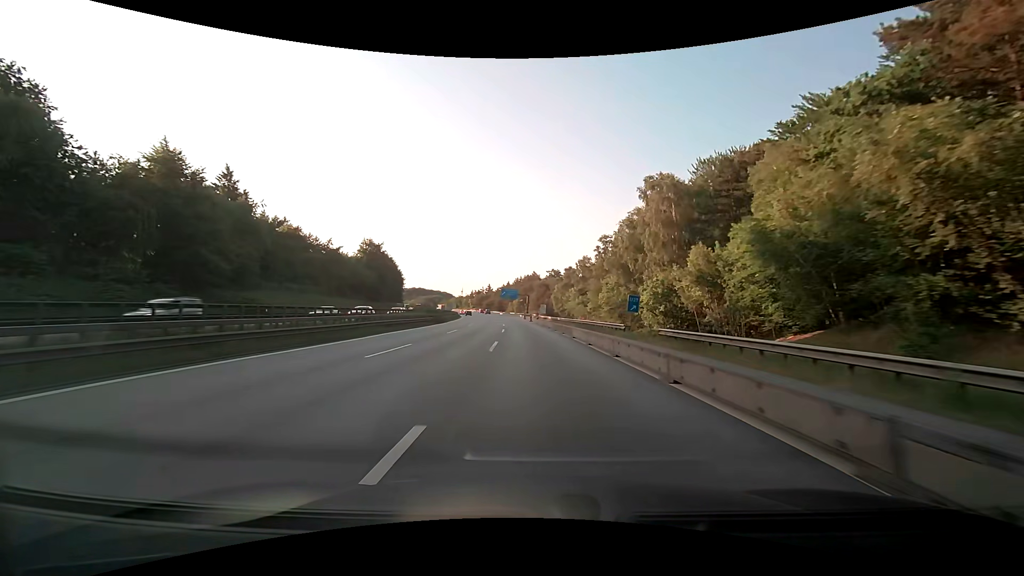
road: motorway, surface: asphalt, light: Day
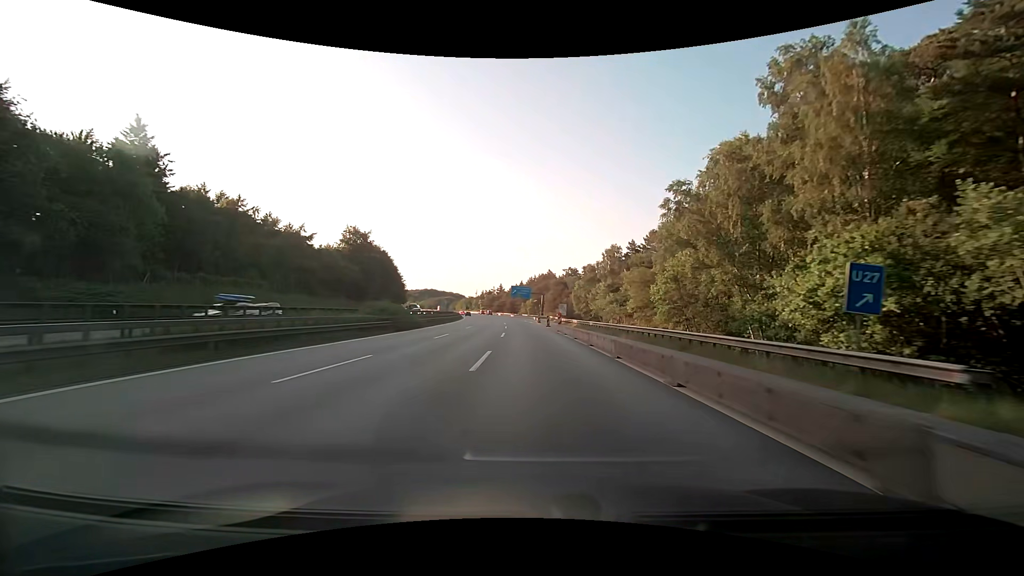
(-0.3, +24.3) m; -2°
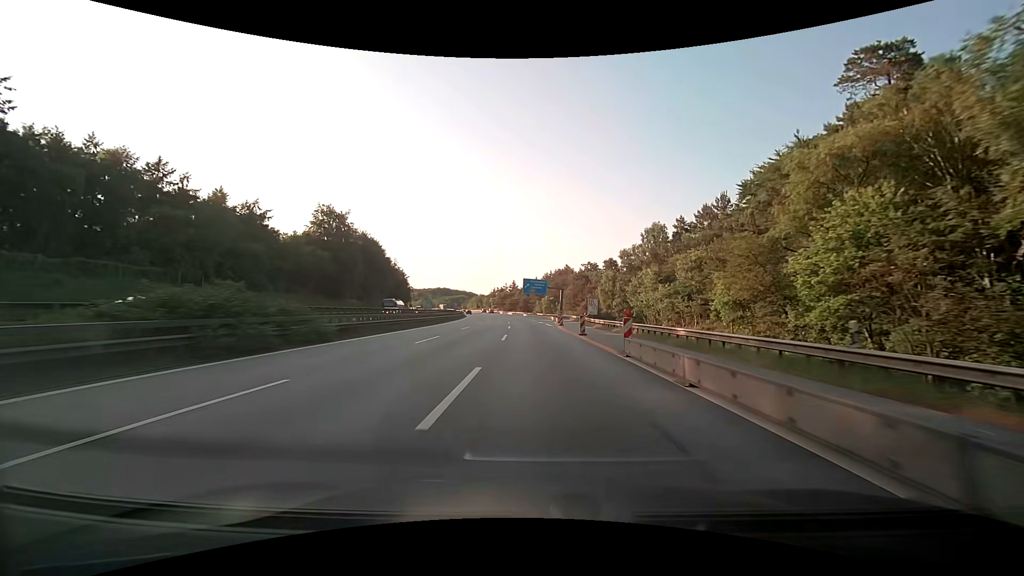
(-0.3, +24.2) m; -2°
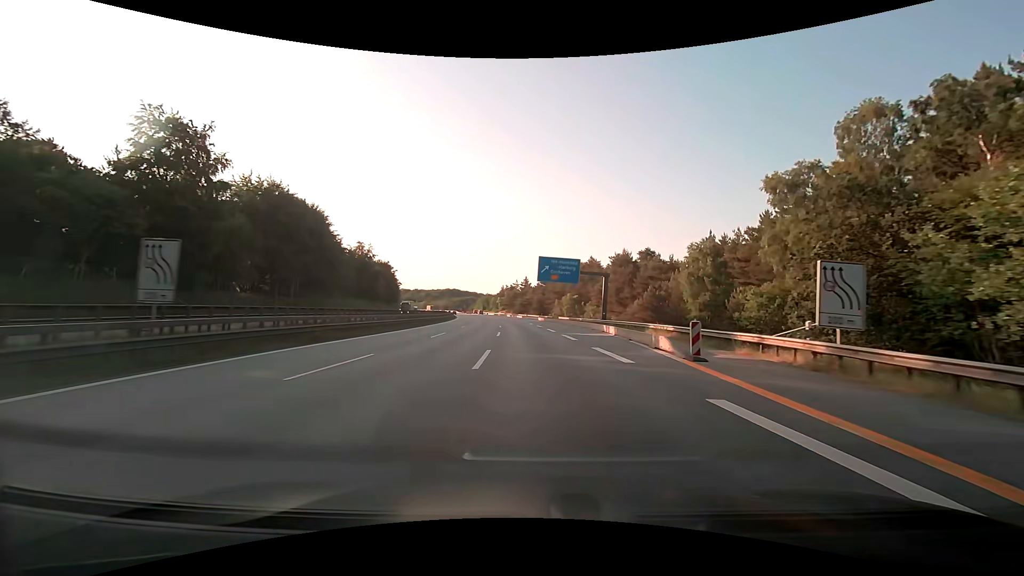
(-1.0, +48.2) m; -2°
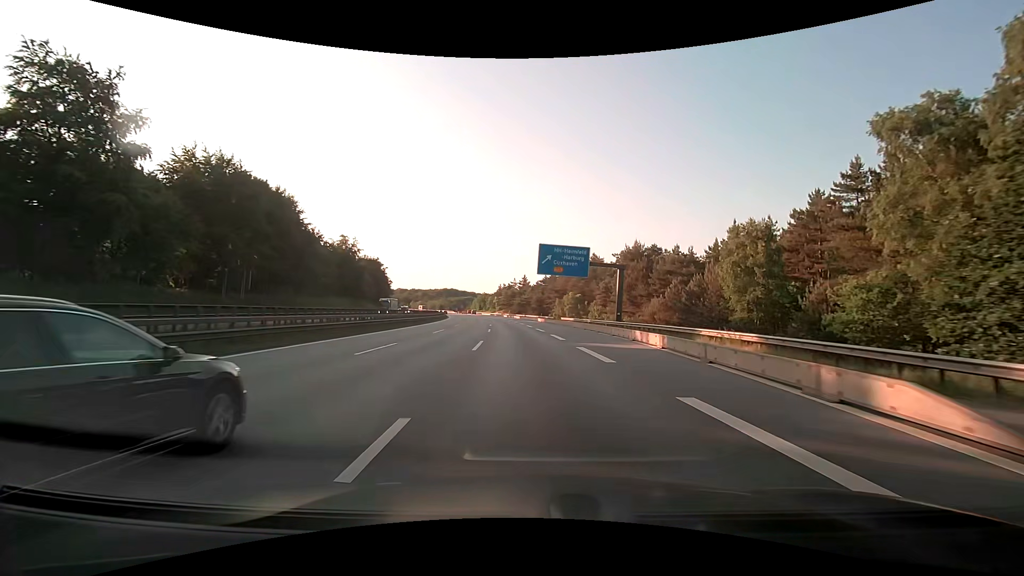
(0.0, +12.0) m; 0°
(0, +10) (0, +20) (0, +30) (0, +40) (0, +50) (0, +60) (-1, +70) (-2, +80) (-2, +90) (-3, +100) m
